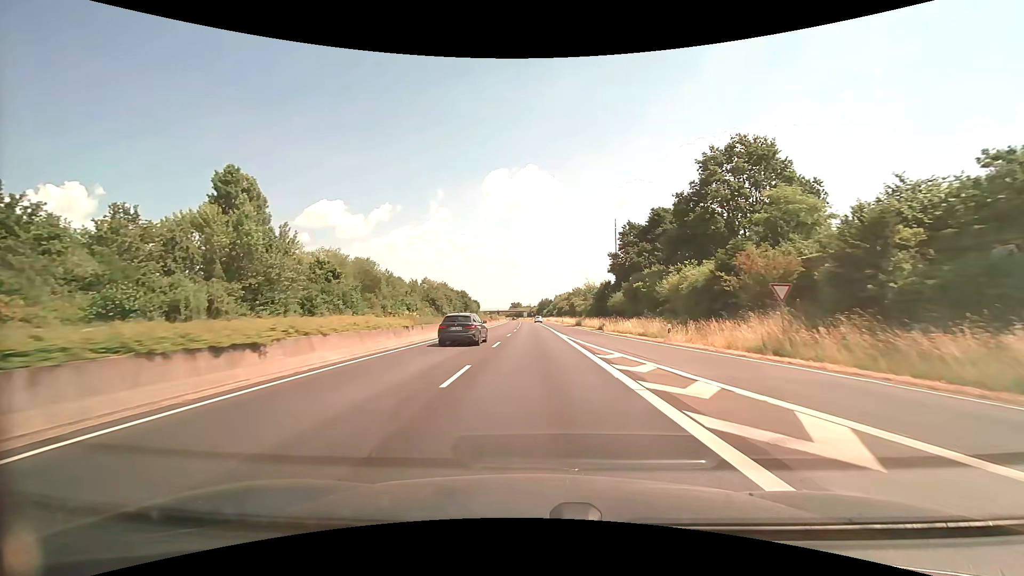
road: trunk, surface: asphalt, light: Day
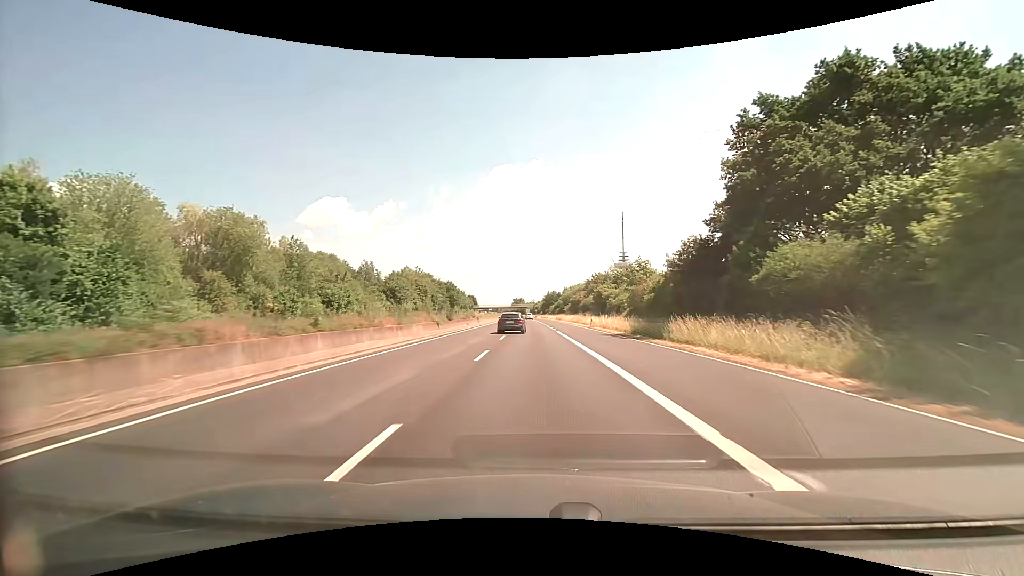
(-0.2, +43.5) m; 0°
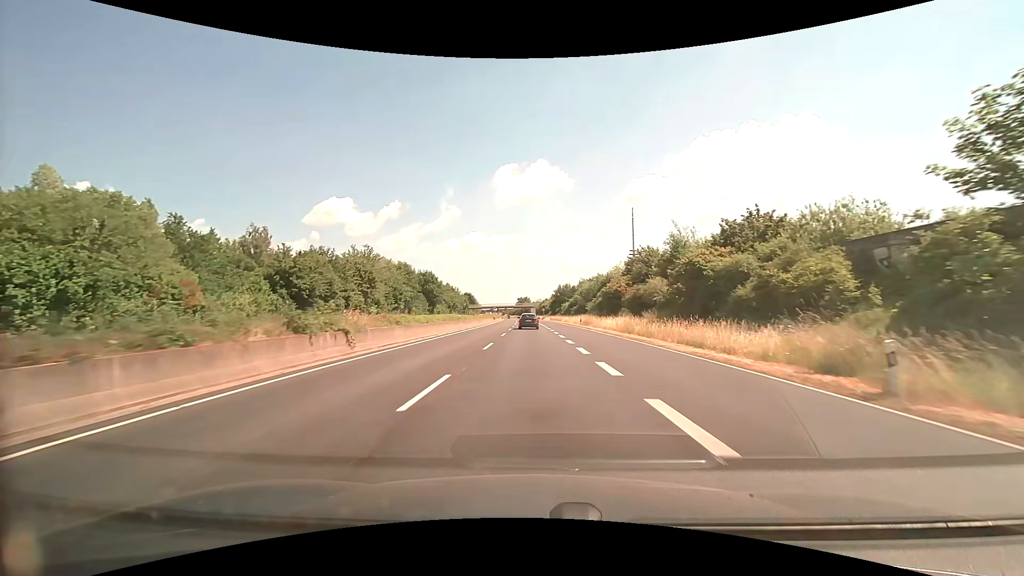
(-0.2, +43.4) m; 0°
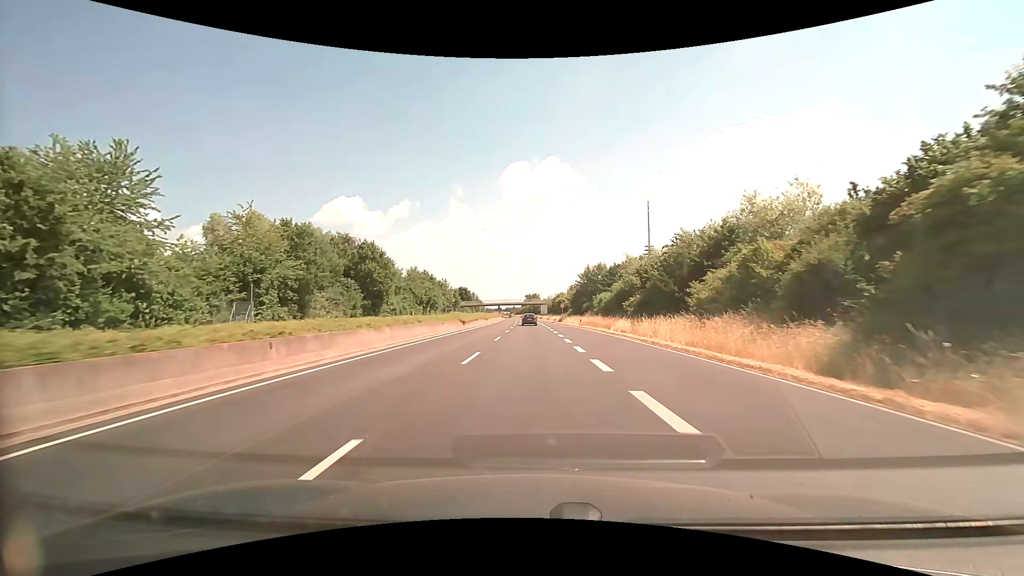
(-0.7, +53.9) m; -1°
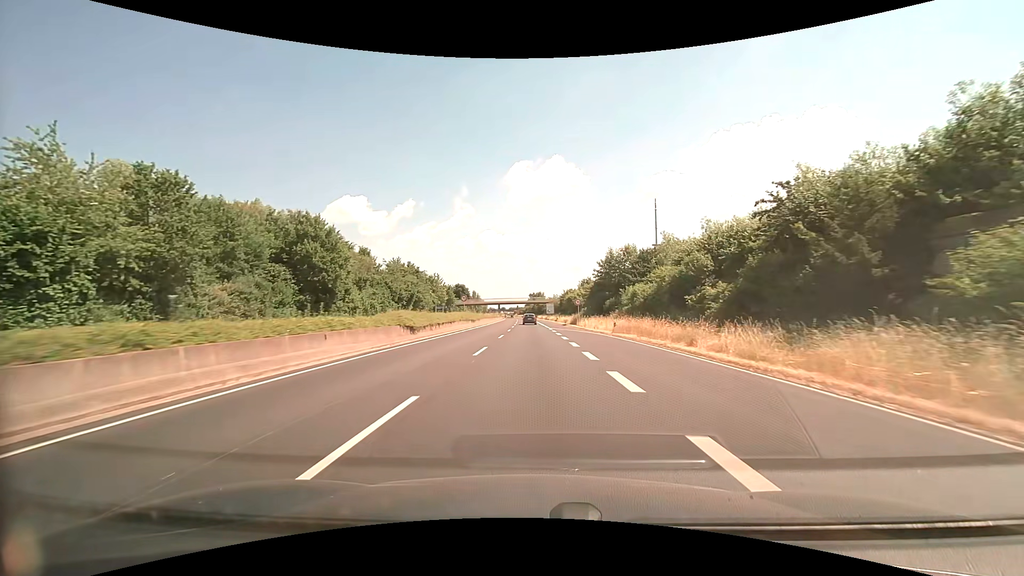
(-0.1, +21.5) m; 0°
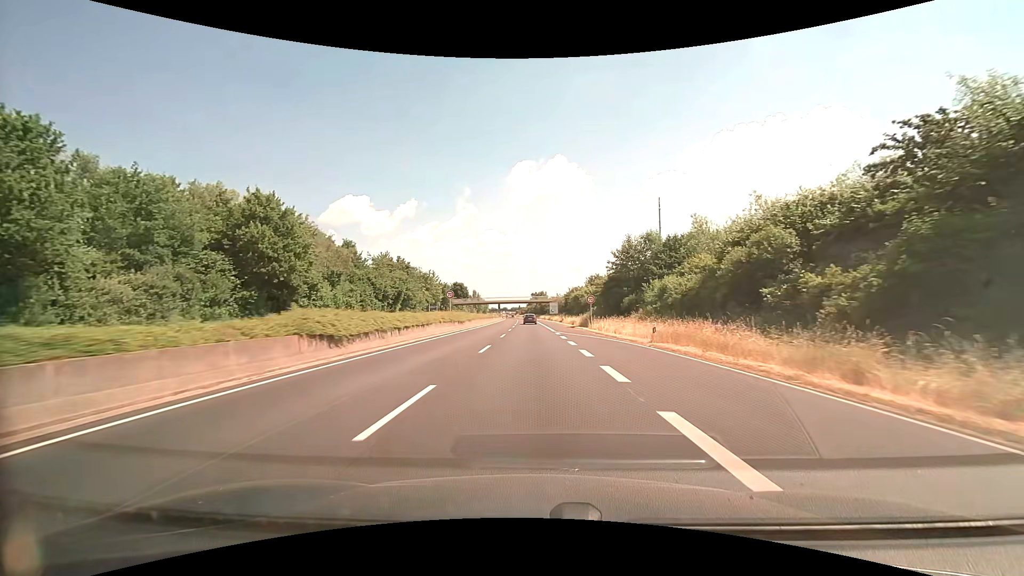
(0.0, +10.8) m; 0°
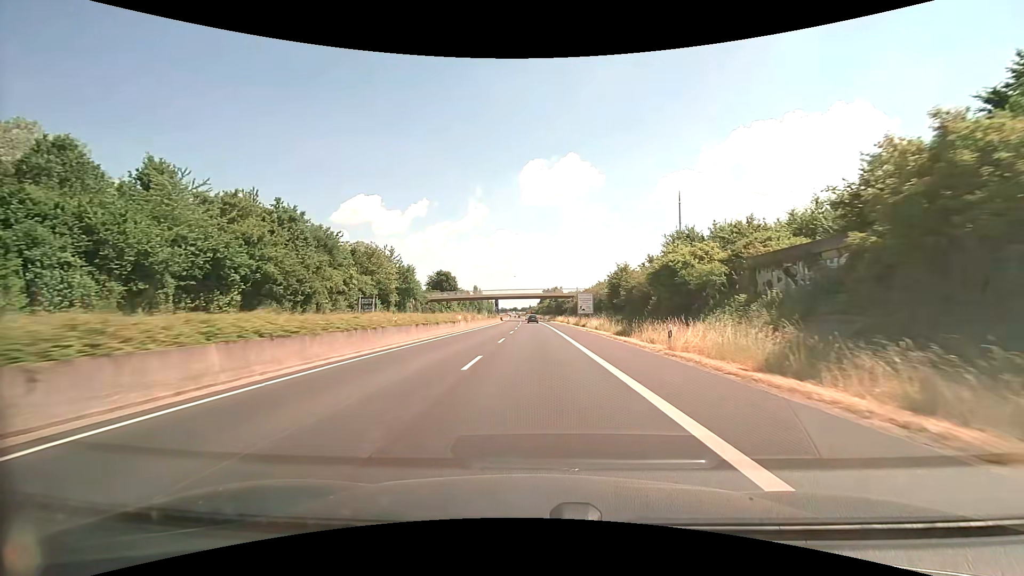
(-0.6, +53.8) m; -1°
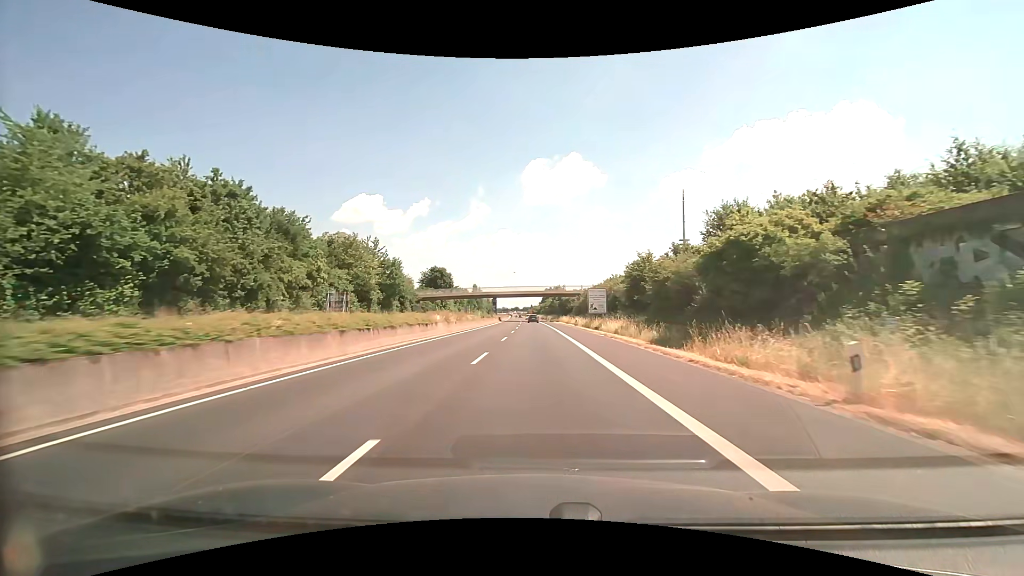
(0.0, +10.8) m; 0°
(0, +10) (0, +20) (0, +30) (0, +40) (0, +50) (0, +60) (0, +70) (-1, +80) (-1, +90) (-1, +100) m
